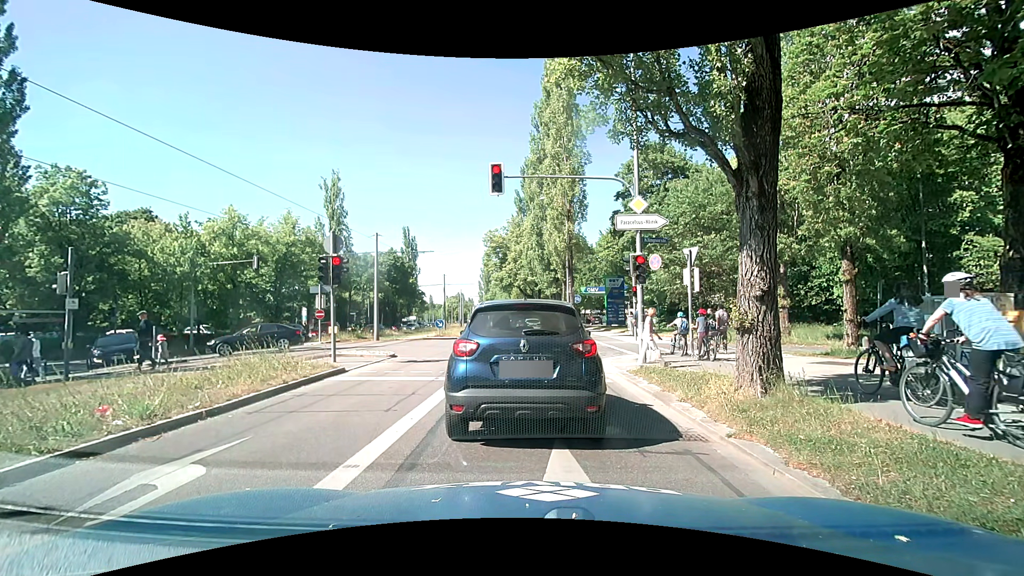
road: secondary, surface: asphalt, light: Day
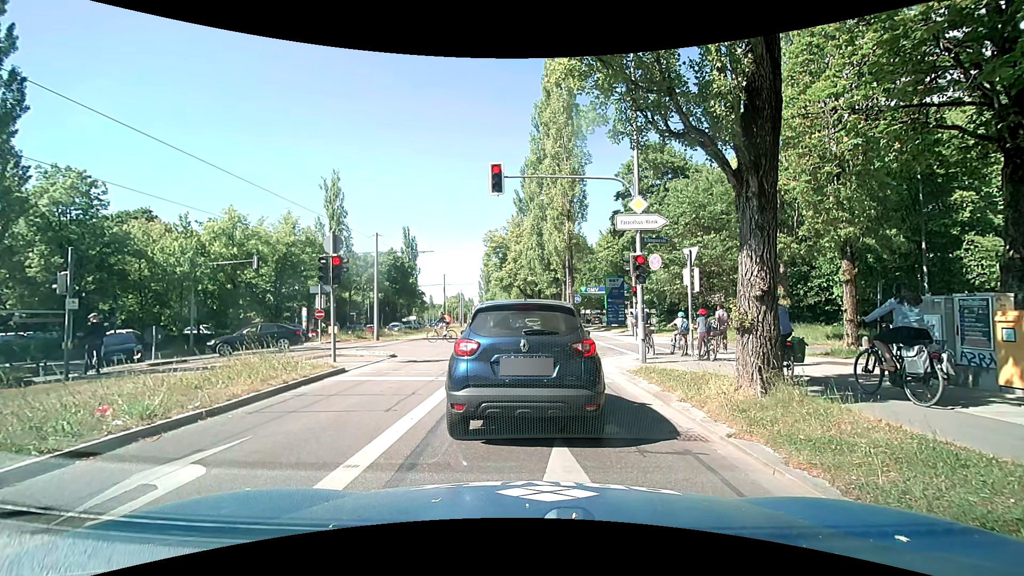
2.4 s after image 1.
(0.0, 0.0) m; 0°
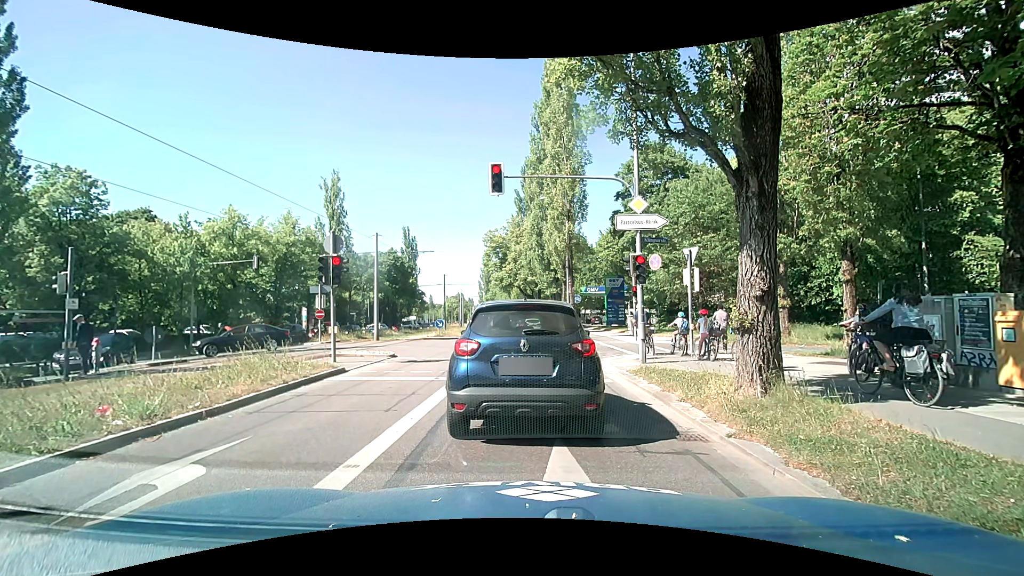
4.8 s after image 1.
(0.0, 0.0) m; 0°
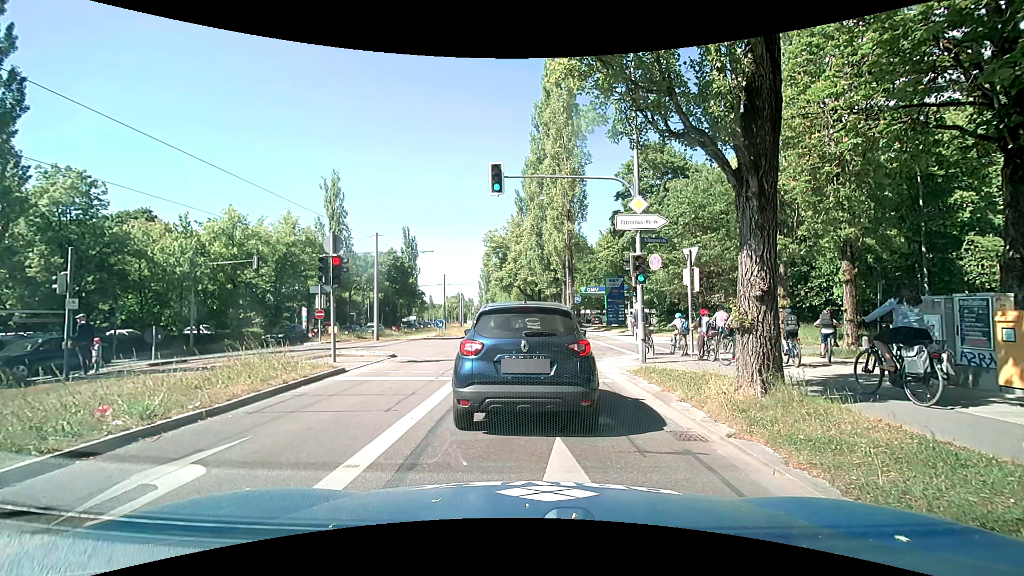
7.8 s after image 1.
(0.0, 0.0) m; 0°
